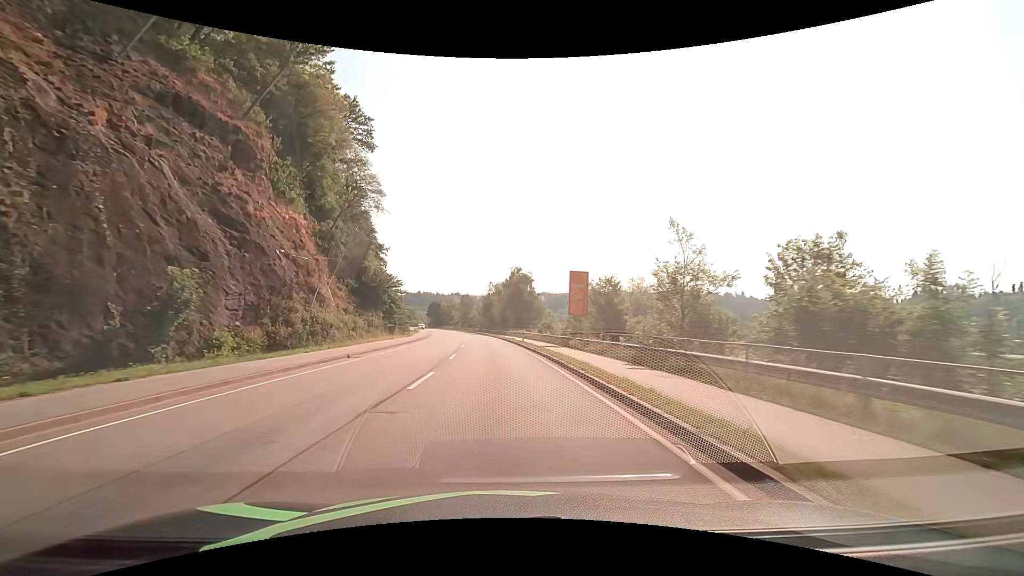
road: primary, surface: asphalt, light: Day
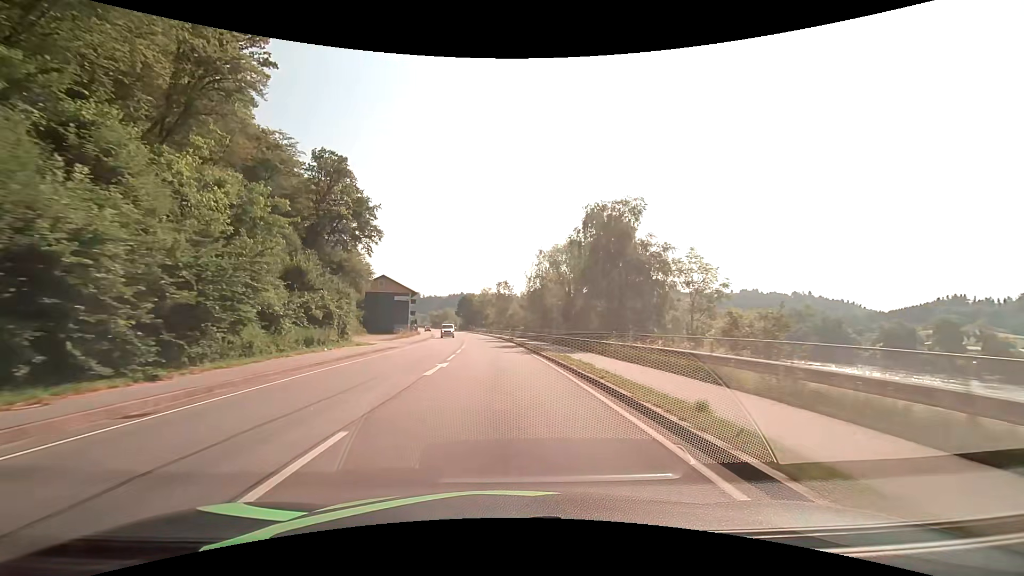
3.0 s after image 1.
(-2.8, +53.6) m; -6°
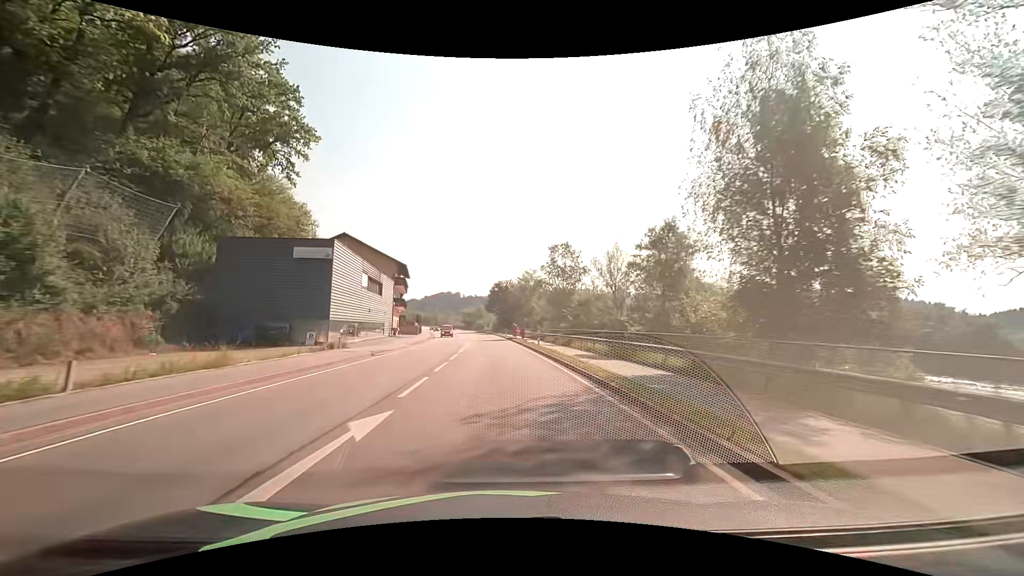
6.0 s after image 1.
(-2.3, +53.7) m; -5°
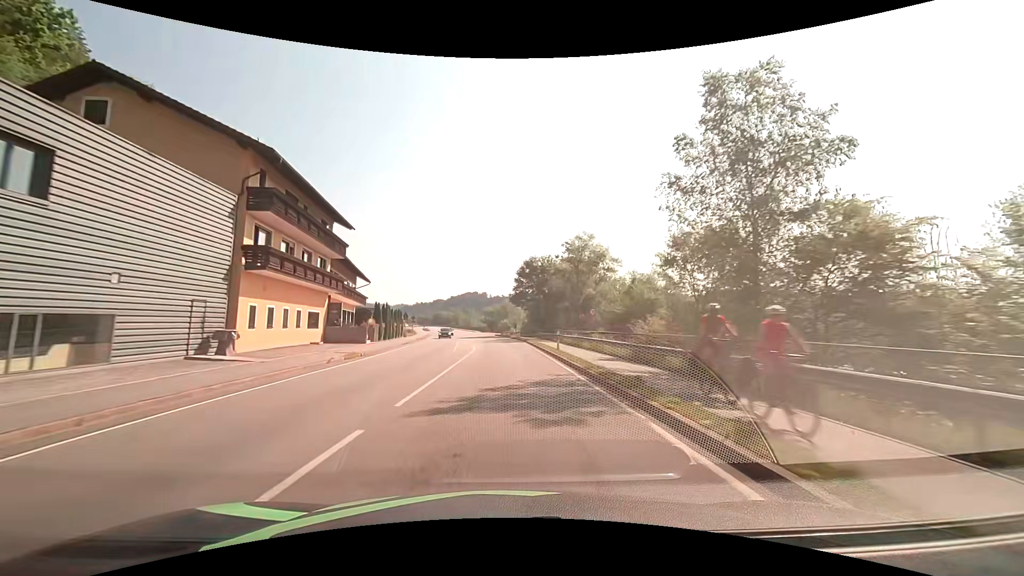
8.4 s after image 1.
(-1.4, +43.0) m; -3°
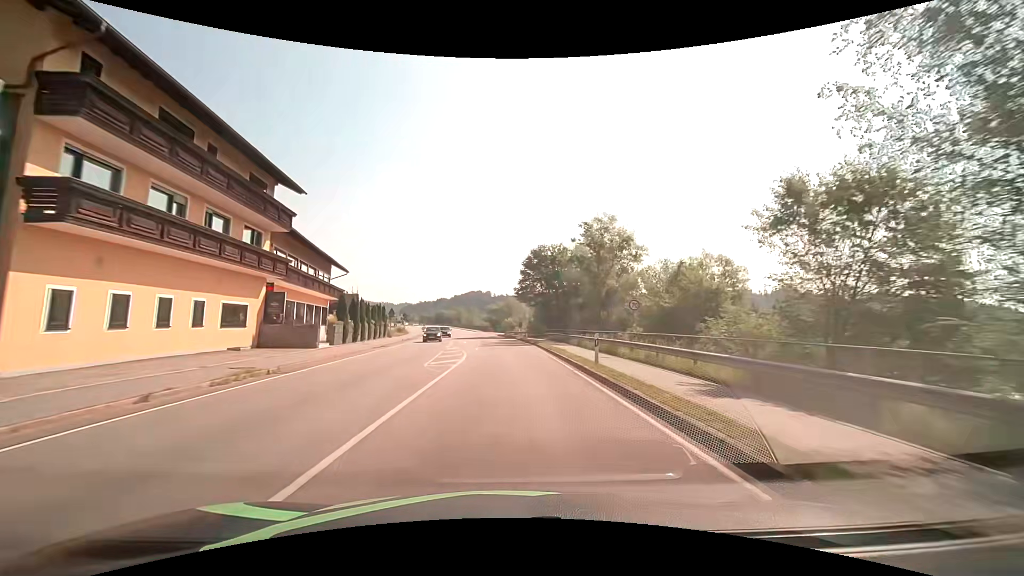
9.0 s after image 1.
(-0.1, +10.7) m; 0°
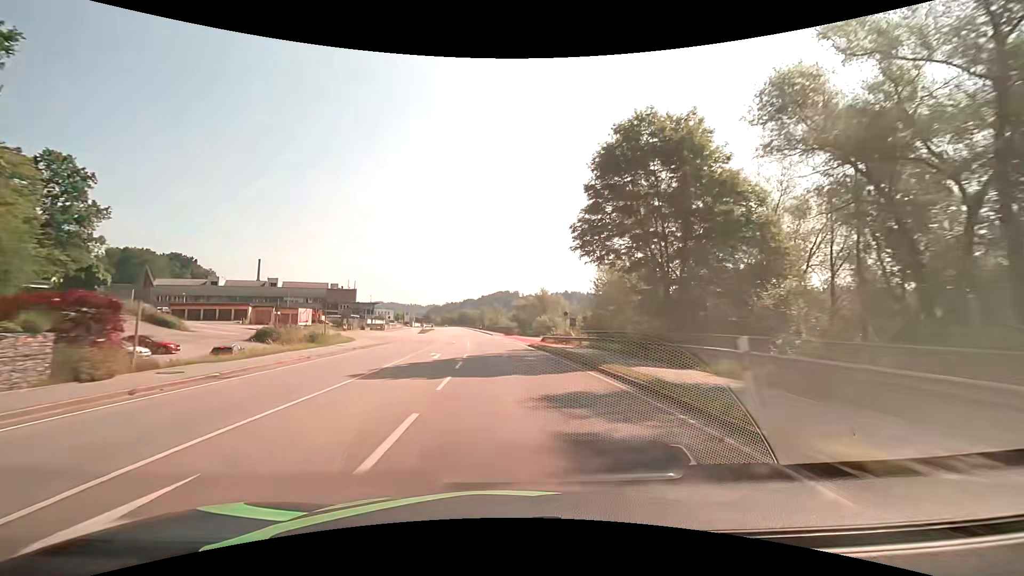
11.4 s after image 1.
(-0.9, +42.9) m; -3°
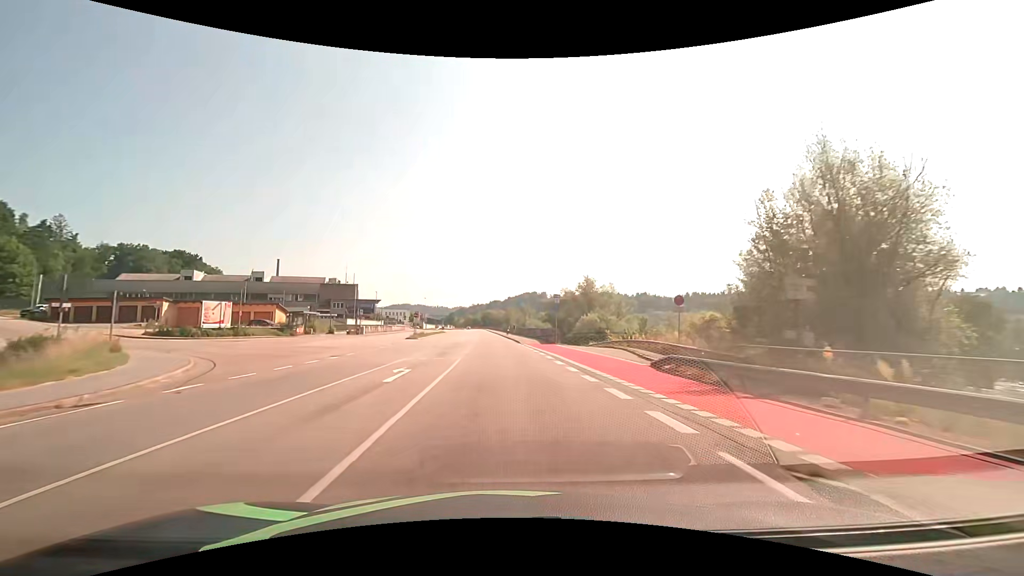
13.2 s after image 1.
(-0.8, +32.2) m; -3°
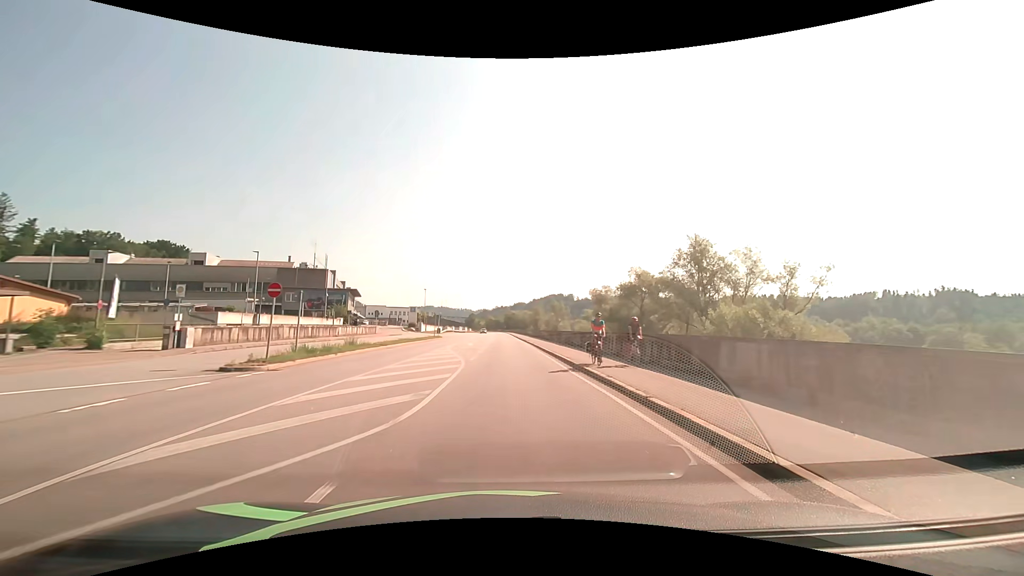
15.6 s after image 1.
(-1.4, +42.9) m; -3°
(0, +10) (0, +20) (0, +30) (0, +40) (0, +50) (-1, +60) (-1, +70) (-1, +80) (-1, +90) (-1, +100) m
